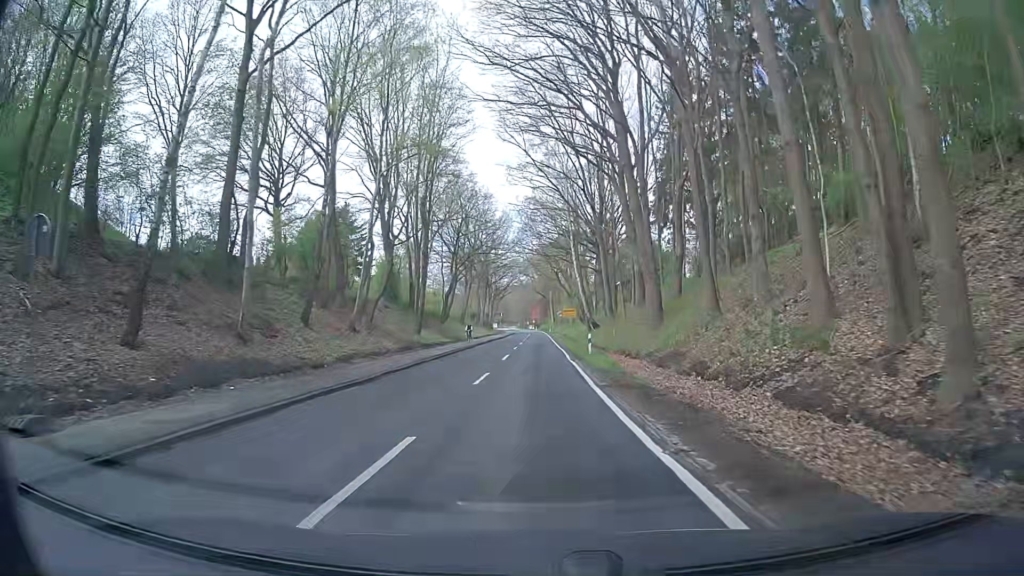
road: secondary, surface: asphalt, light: Day
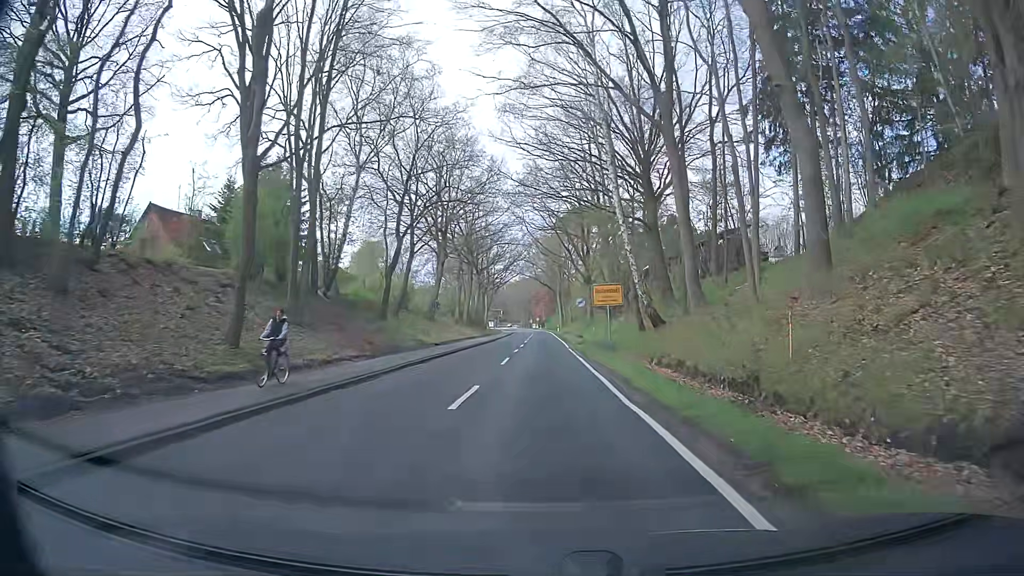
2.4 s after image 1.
(+0.1, +30.5) m; 0°
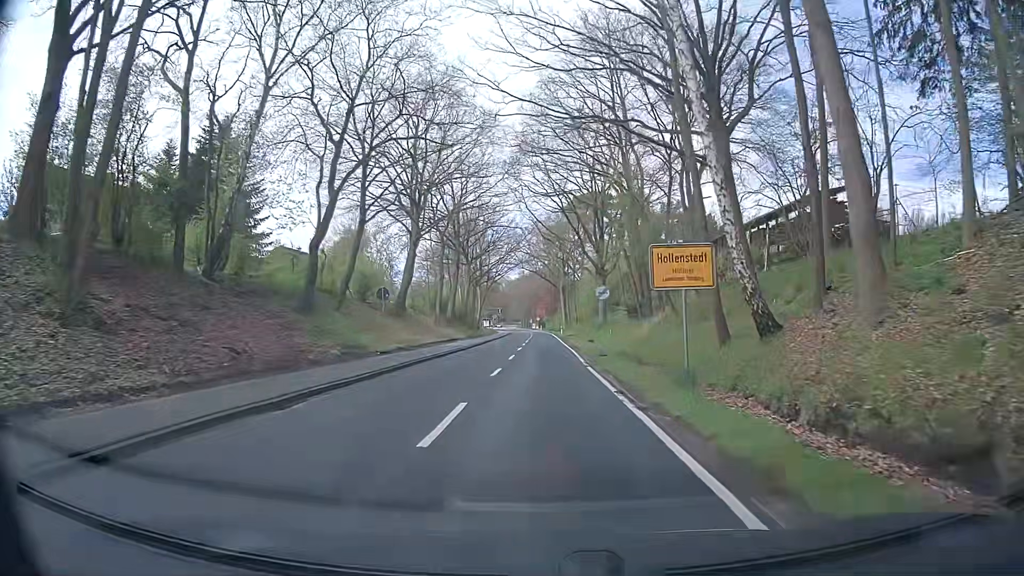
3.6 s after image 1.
(+0.1, +15.2) m; -1°
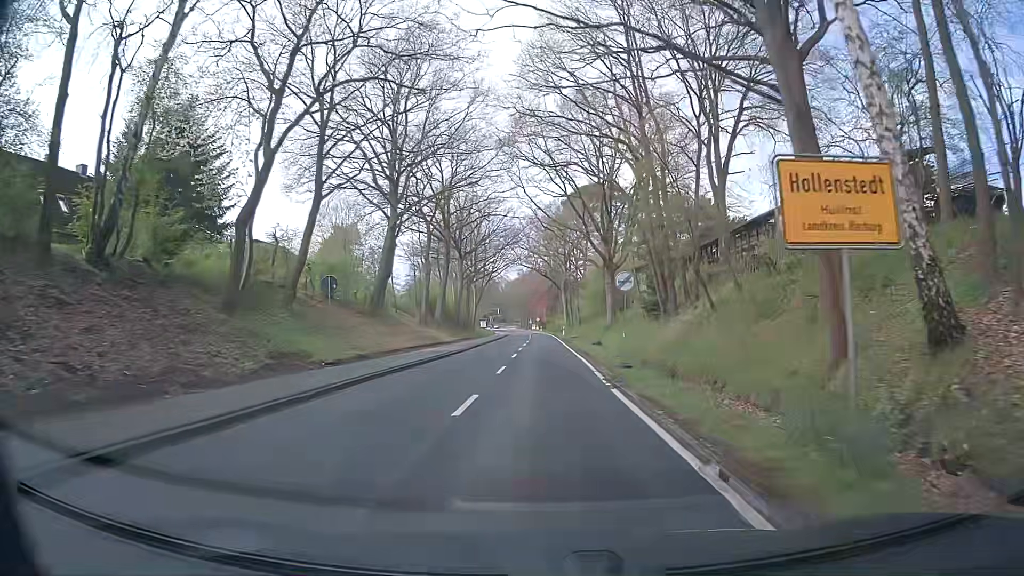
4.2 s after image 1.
(+0.1, +7.6) m; +1°
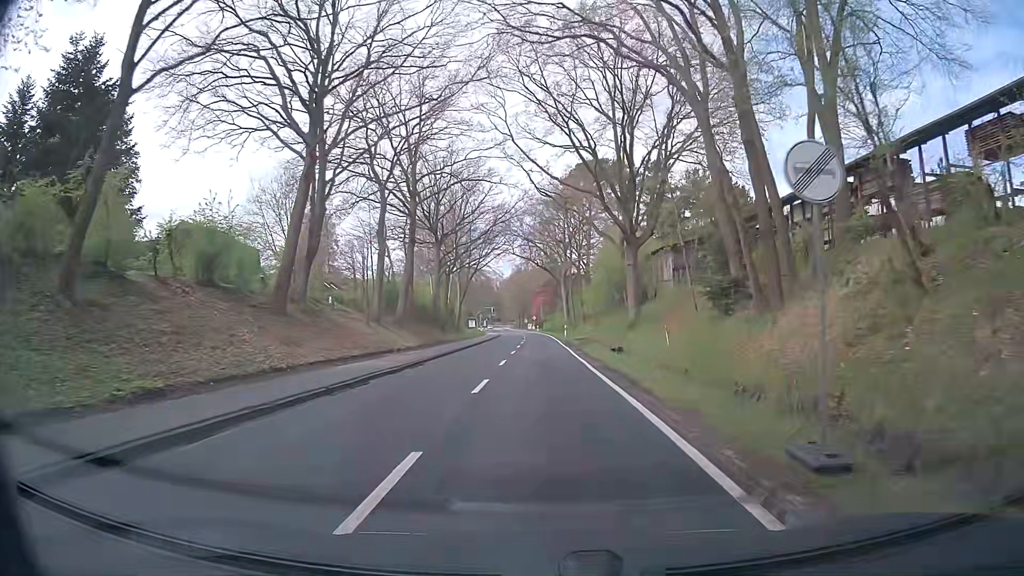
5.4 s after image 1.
(0.0, +15.2) m; -1°
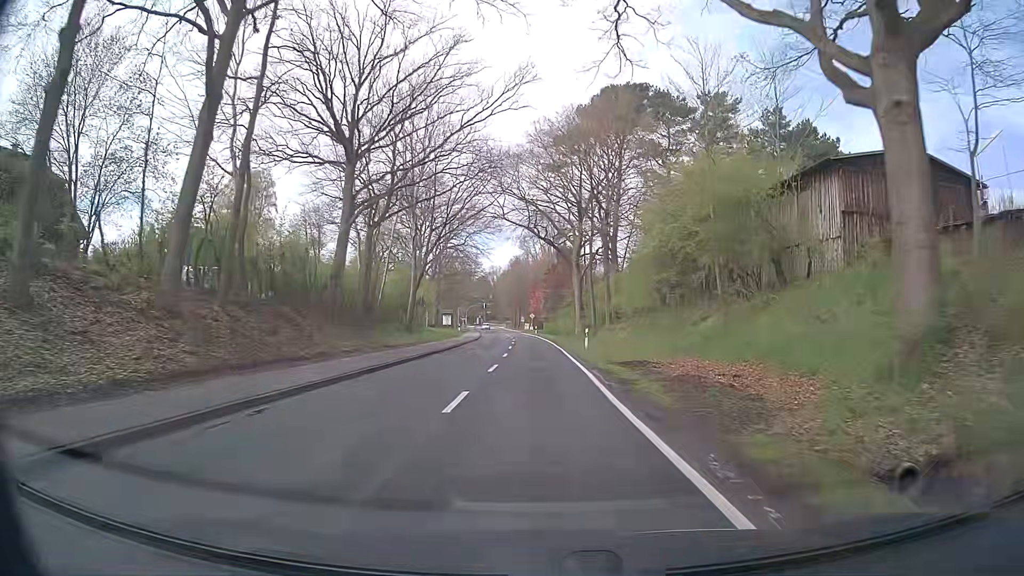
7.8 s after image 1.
(+0.6, +30.5) m; +2°
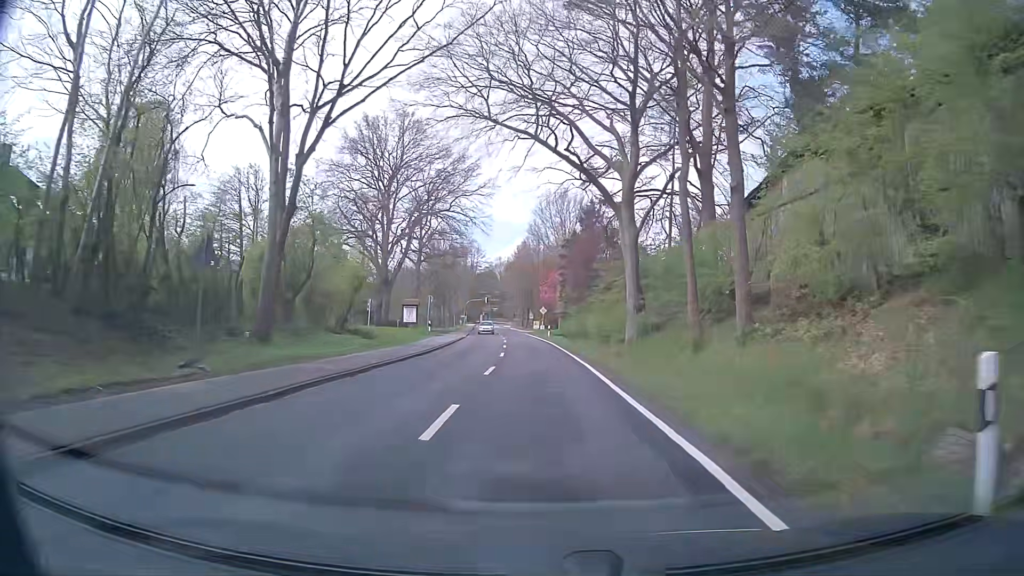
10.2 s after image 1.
(-0.5, +30.5) m; -2°
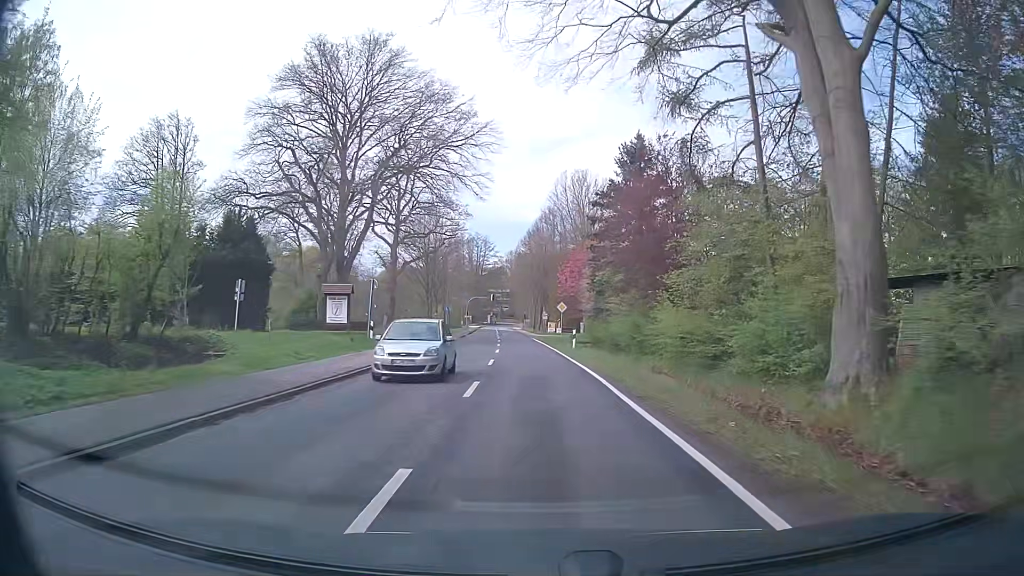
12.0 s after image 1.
(-0.2, +22.8) m; -1°
(0, +10) (0, +20) (-1, +30) (-1, +40) (-2, +50) (-2, +60) (-3, +70) (-3, +80) (-4, +90) (-5, +100) m
